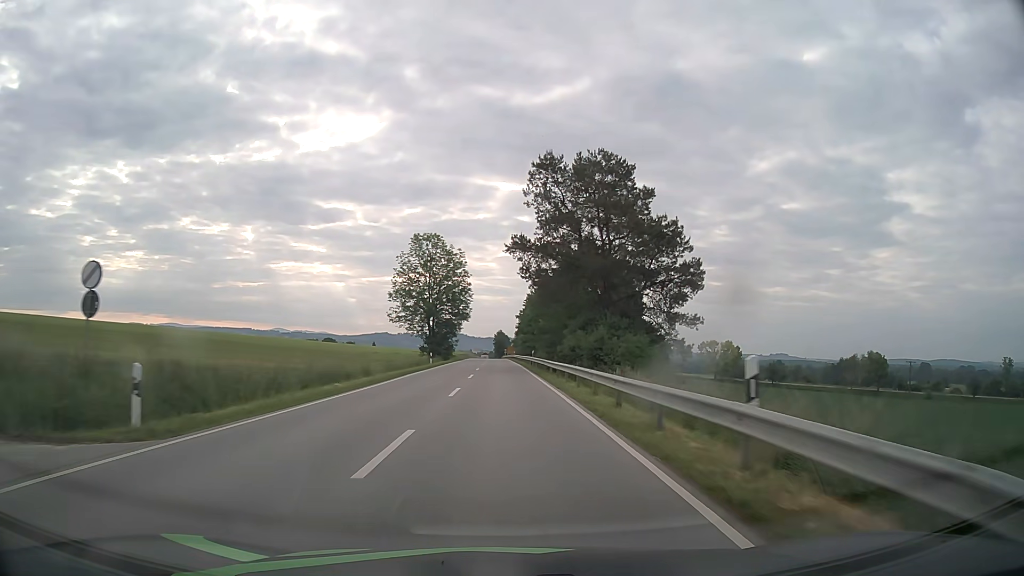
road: secondary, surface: asphalt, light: Day
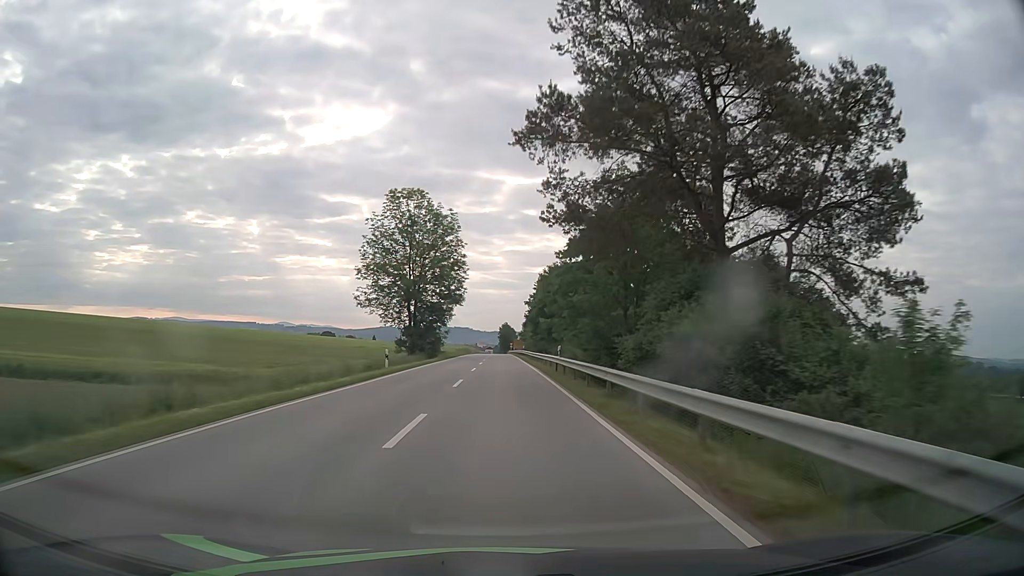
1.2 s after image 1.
(-0.1, +22.2) m; 0°
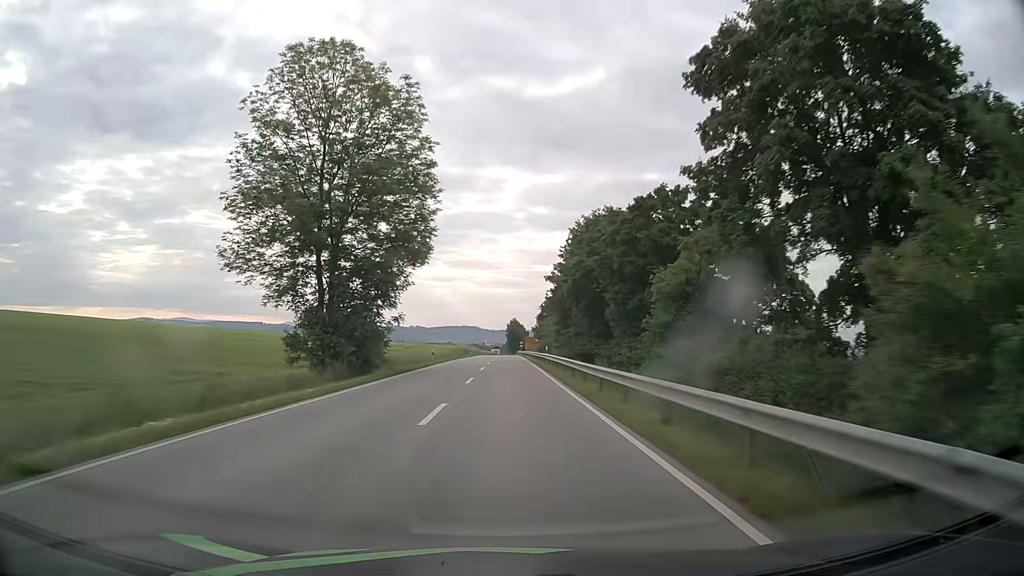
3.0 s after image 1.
(-0.2, +33.4) m; -1°
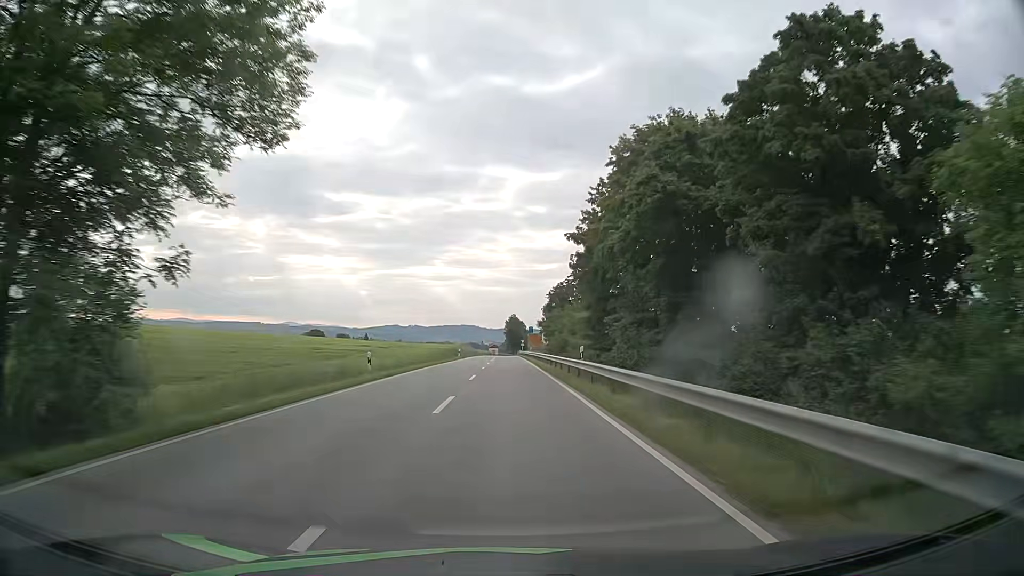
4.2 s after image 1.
(0.0, +22.3) m; 0°
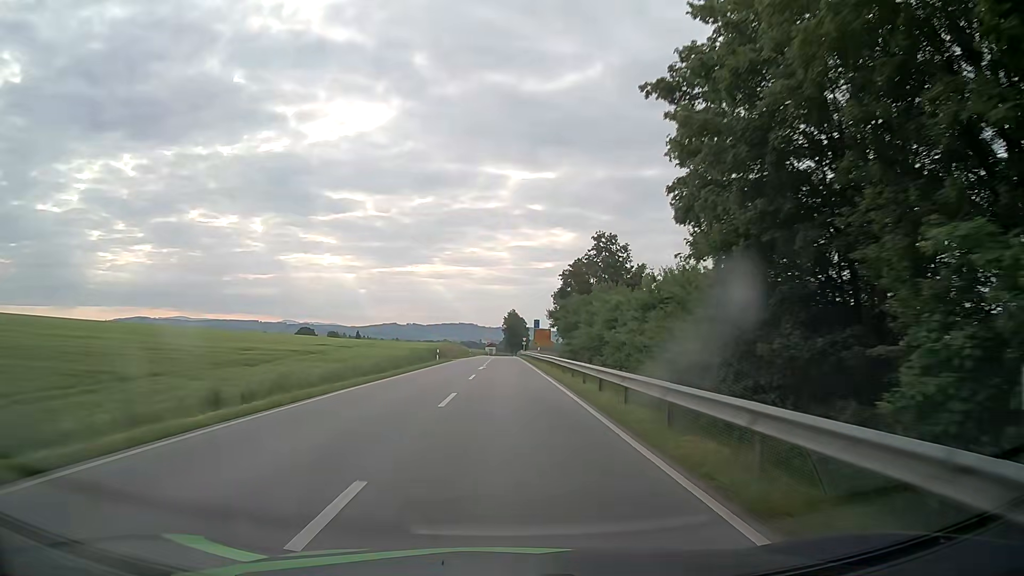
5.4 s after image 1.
(-0.1, +22.2) m; 0°
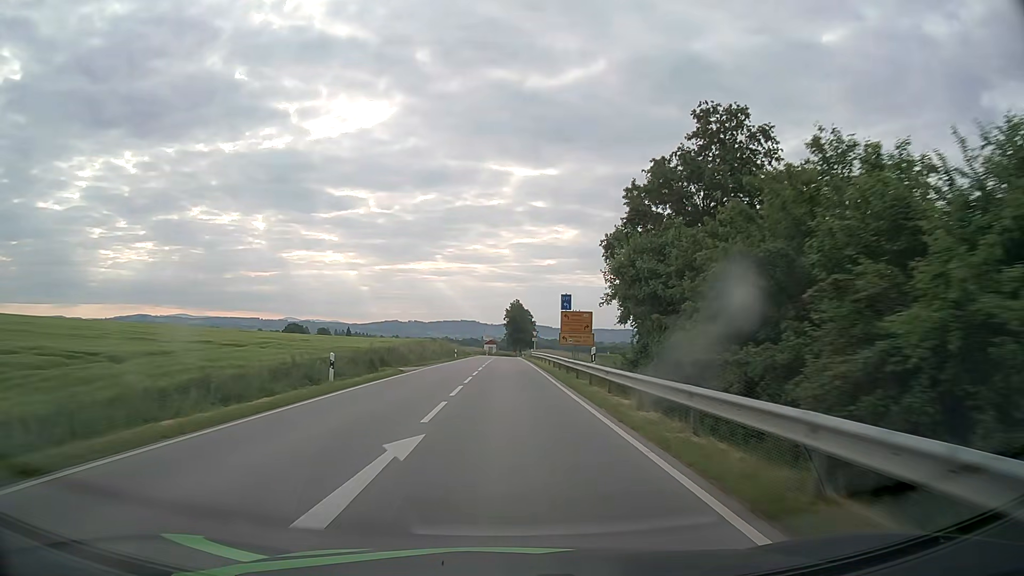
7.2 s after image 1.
(0.0, +33.3) m; 0°
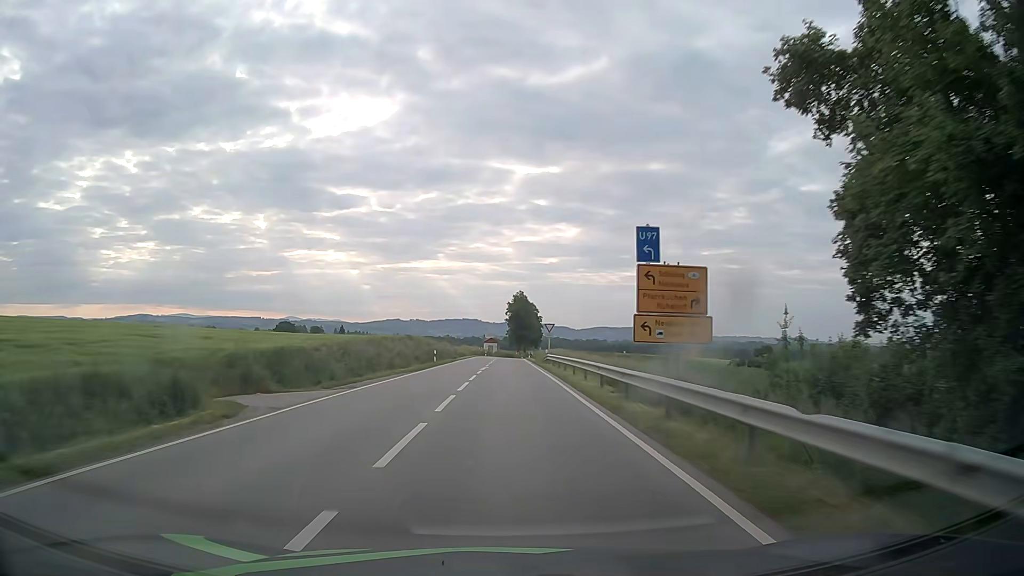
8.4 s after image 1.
(0.0, +22.2) m; 0°
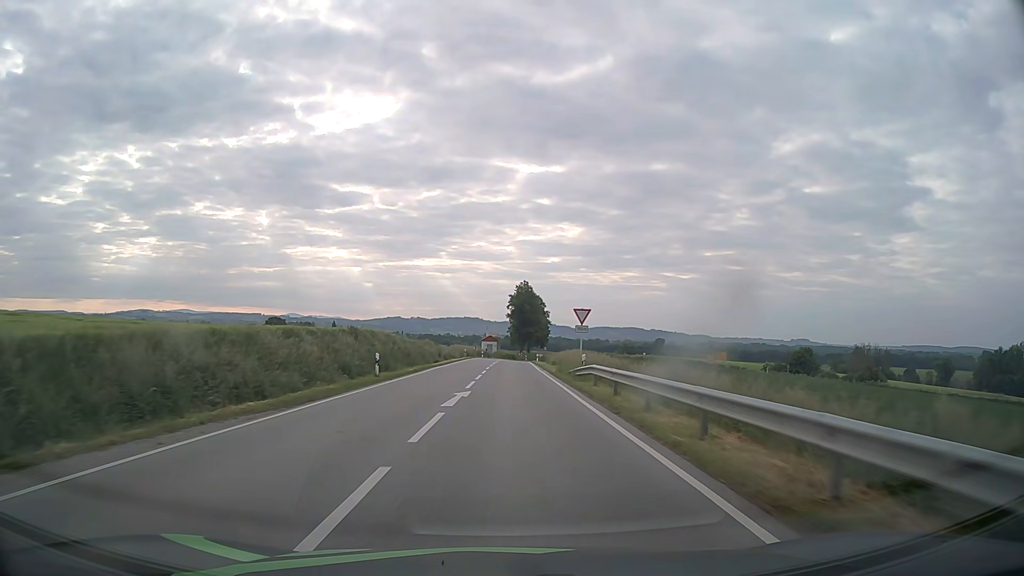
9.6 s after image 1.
(-0.2, +22.0) m; 0°
(0, +10) (0, +20) (0, +30) (0, +40) (0, +50) (0, +60) (+1, +70) (+1, +80) (+2, +90) (+4, +100) m
